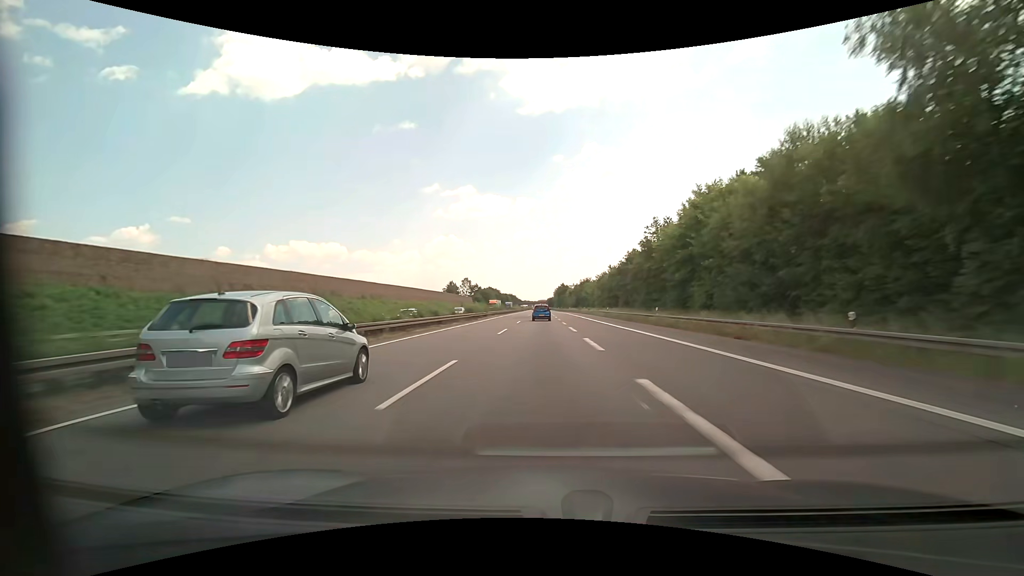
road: motorway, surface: asphalt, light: Day
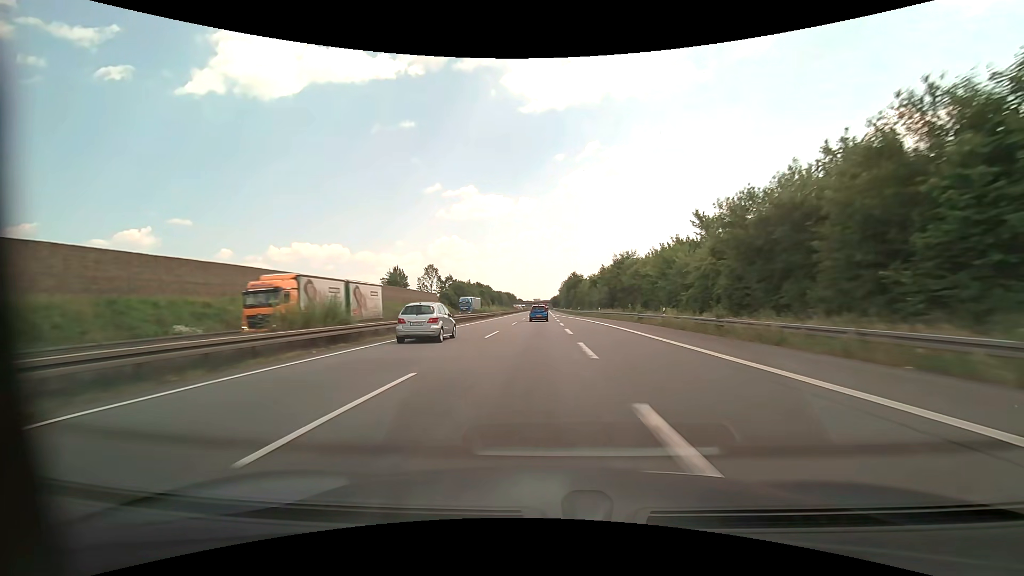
(0.0, +74.3) m; 0°
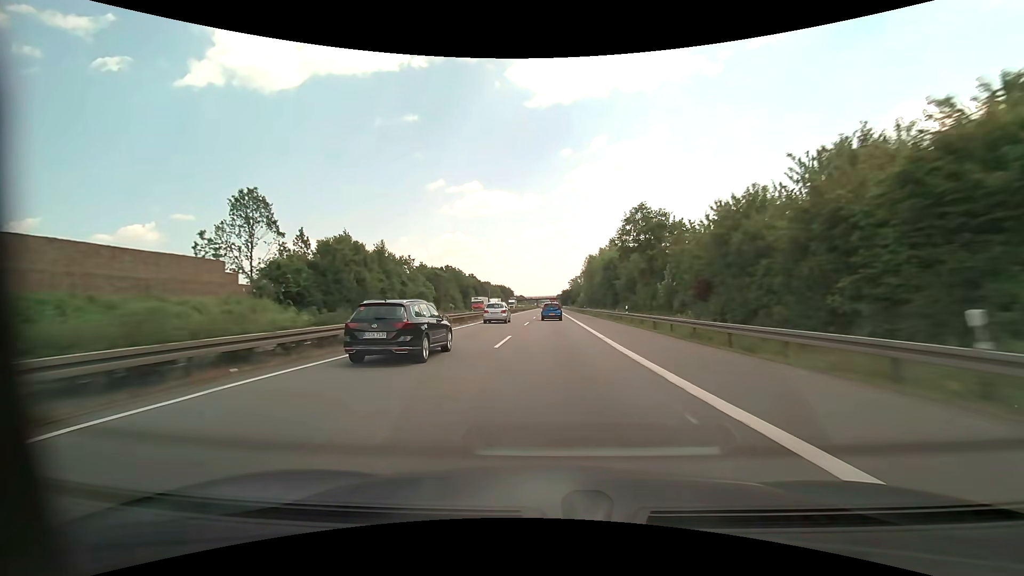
(-1.1, +96.5) m; -1°
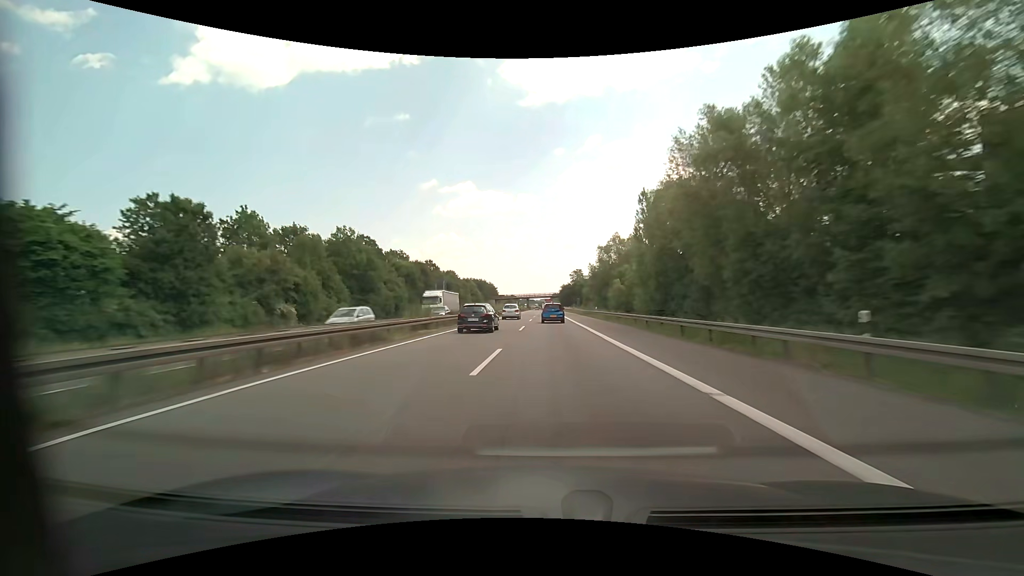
(+0.6, +78.0) m; +1°
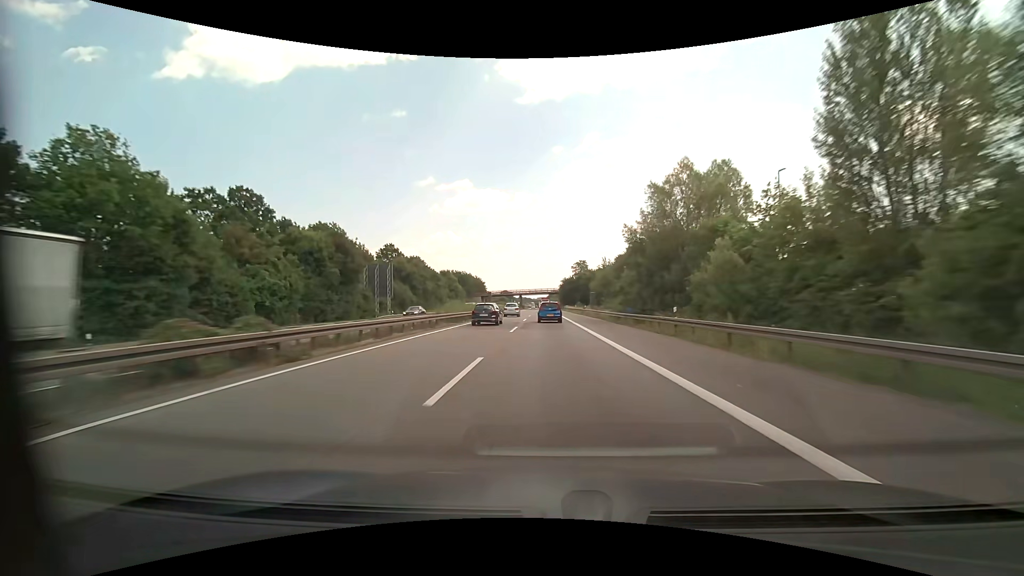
(+0.1, +38.8) m; 0°
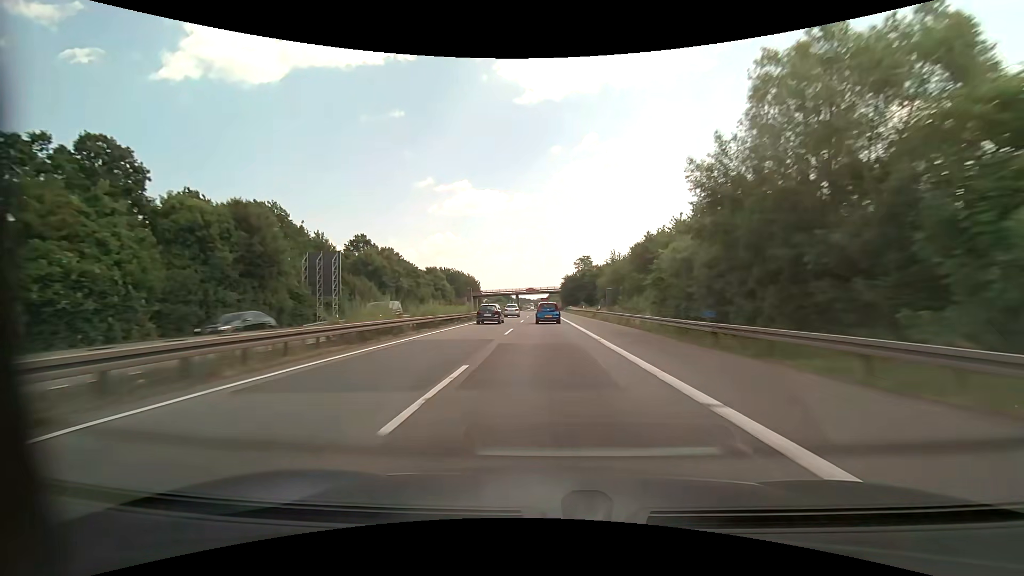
(0.0, +19.3) m; 0°
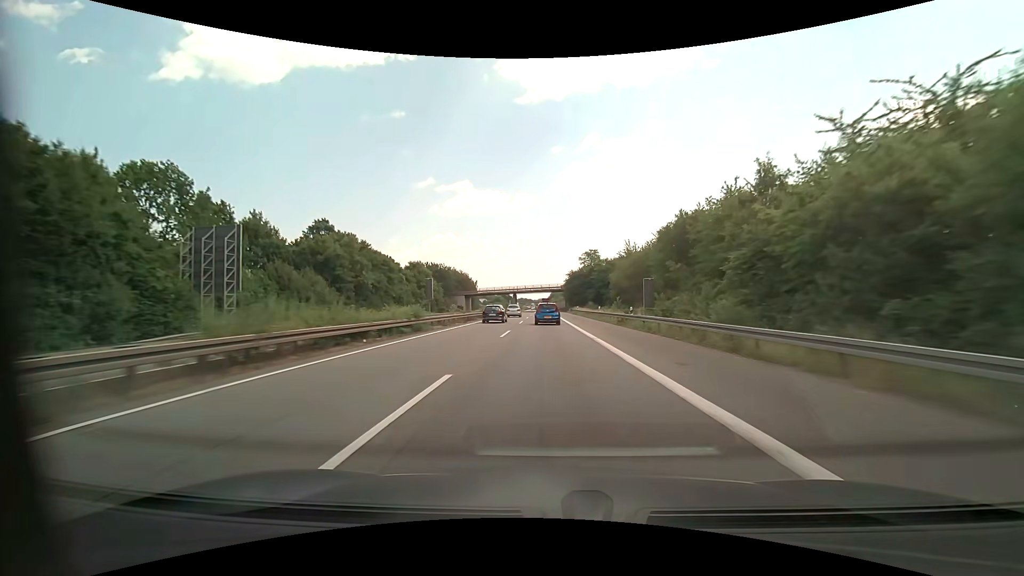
(0.0, +19.3) m; 0°
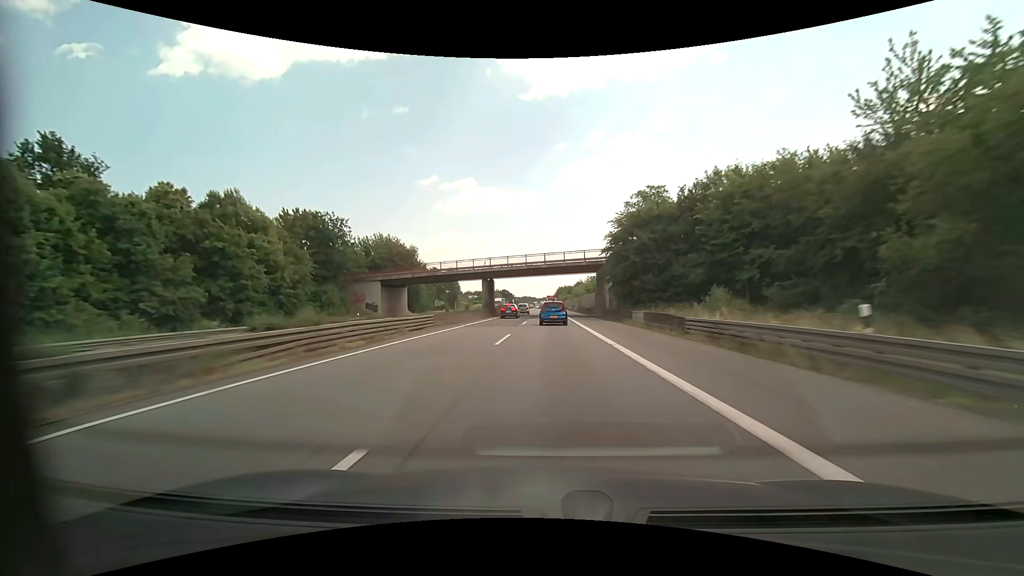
(-0.5, +76.8) m; 0°
(0, +10) (0, +20) (0, +30) (0, +40) (0, +50) (0, +60) (0, +70) (0, +80) (0, +90) (0, +100) m
